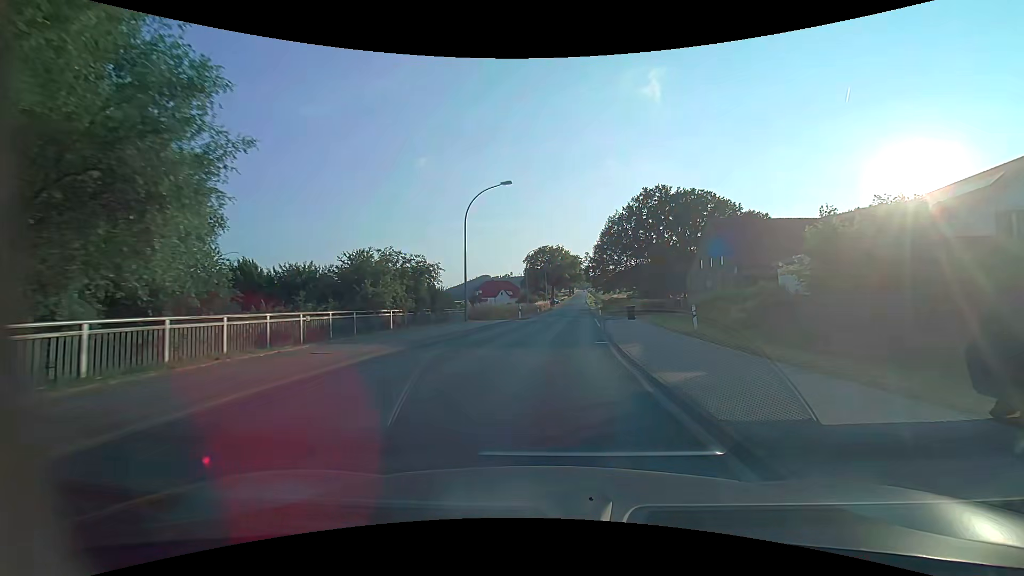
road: secondary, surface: asphalt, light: Day
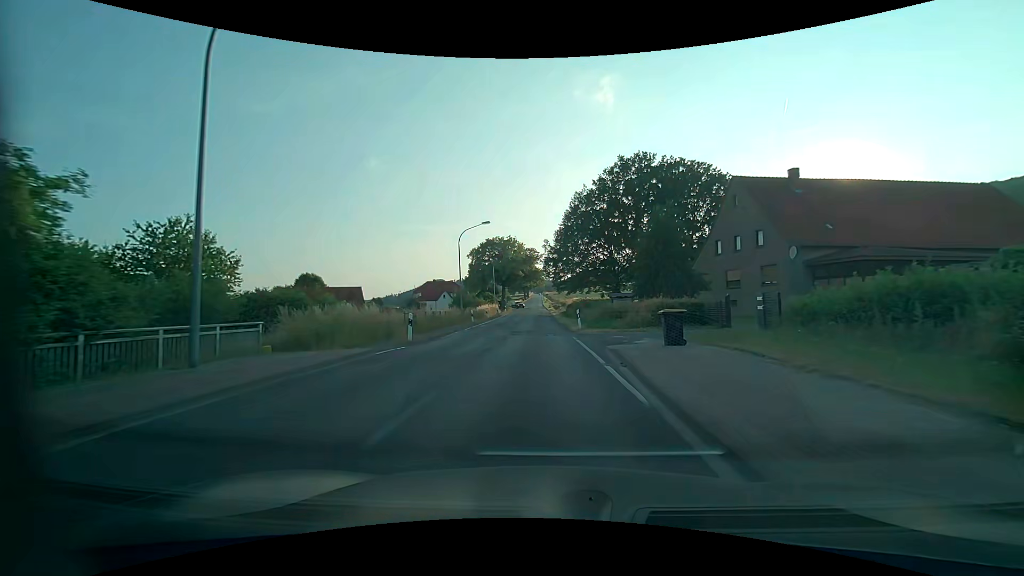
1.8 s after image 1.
(+1.1, +23.1) m; +5°
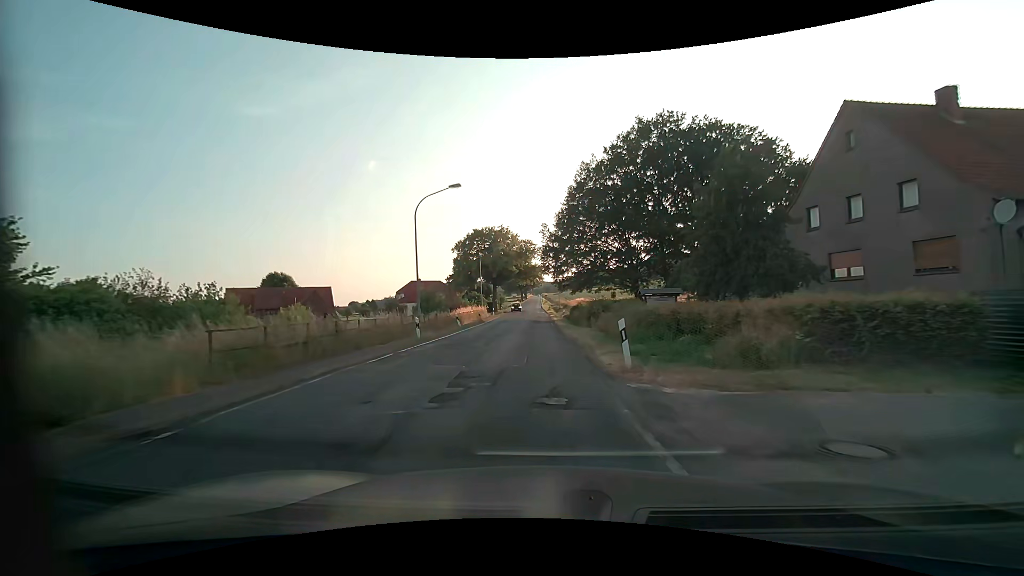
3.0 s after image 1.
(+0.1, +15.4) m; 0°
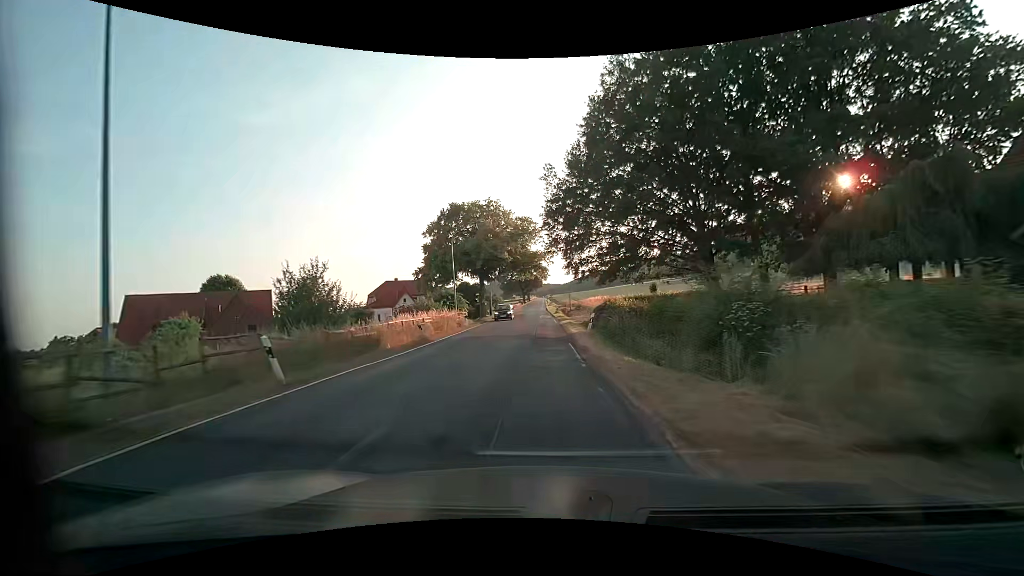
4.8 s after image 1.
(-0.2, +23.2) m; -1°
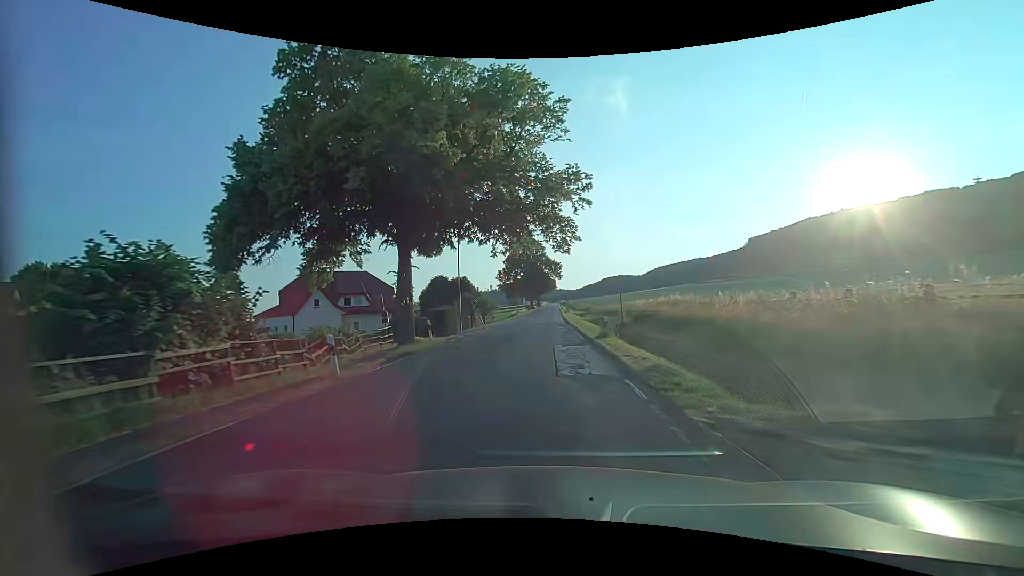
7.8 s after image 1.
(-0.5, +38.8) m; -2°
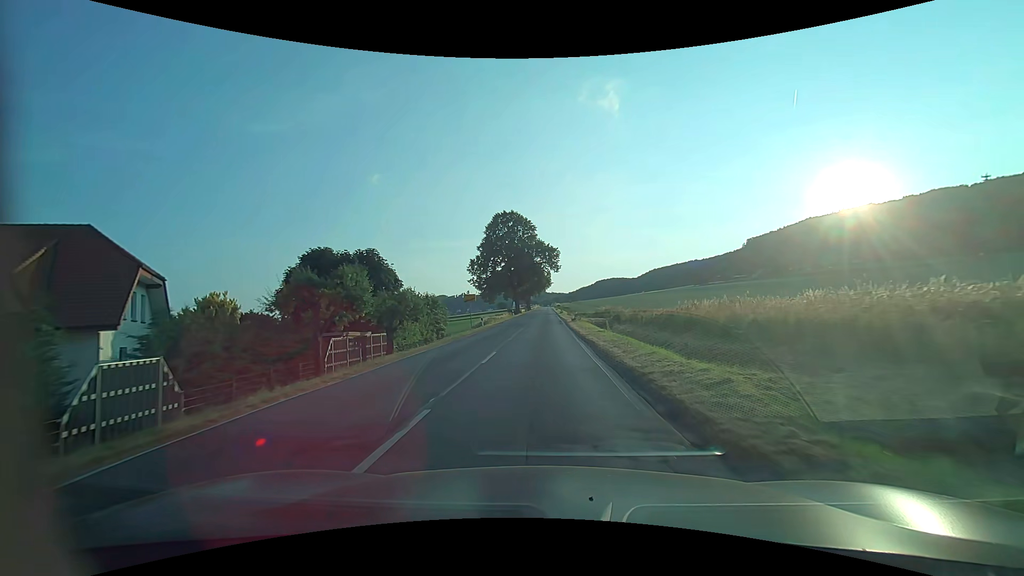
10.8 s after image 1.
(+0.6, +39.6) m; +1°
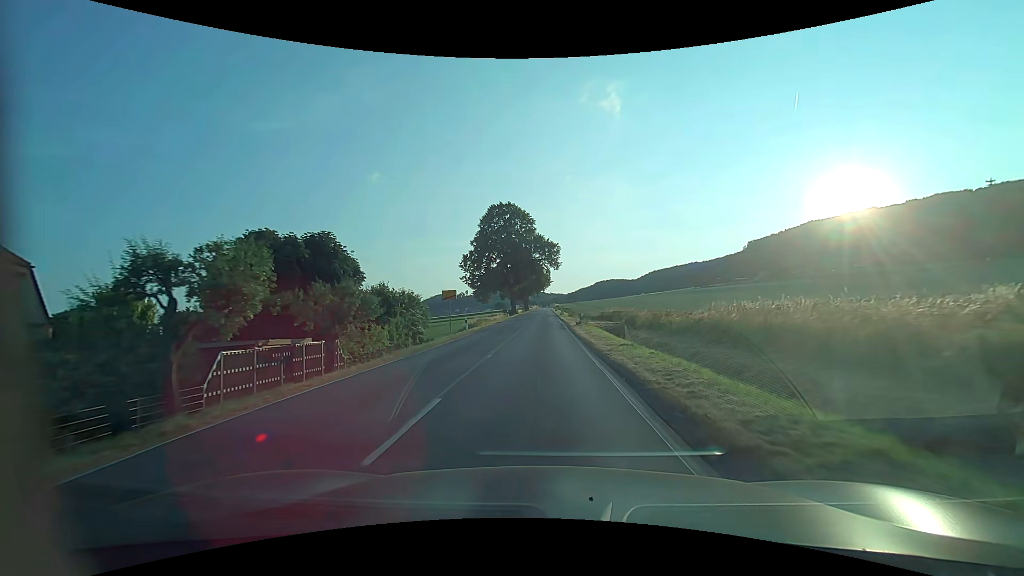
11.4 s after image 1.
(0.0, +8.1) m; 0°
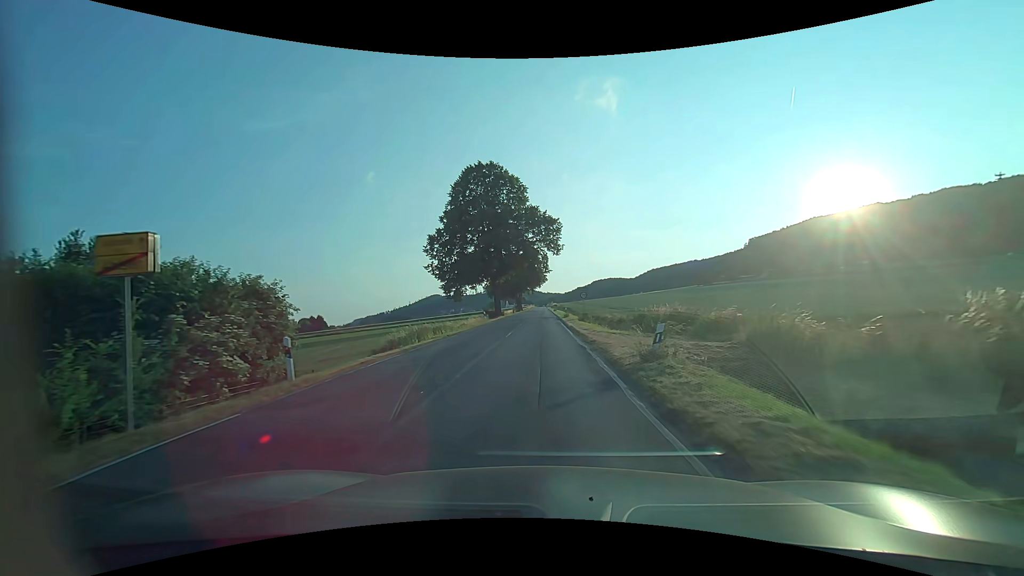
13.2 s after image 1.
(0.0, +24.4) m; 0°
(0, +10) (0, +20) (0, +30) (0, +40) (0, +50) (0, +60) (0, +70) (0, +80) (0, +90) (0, +100) m
